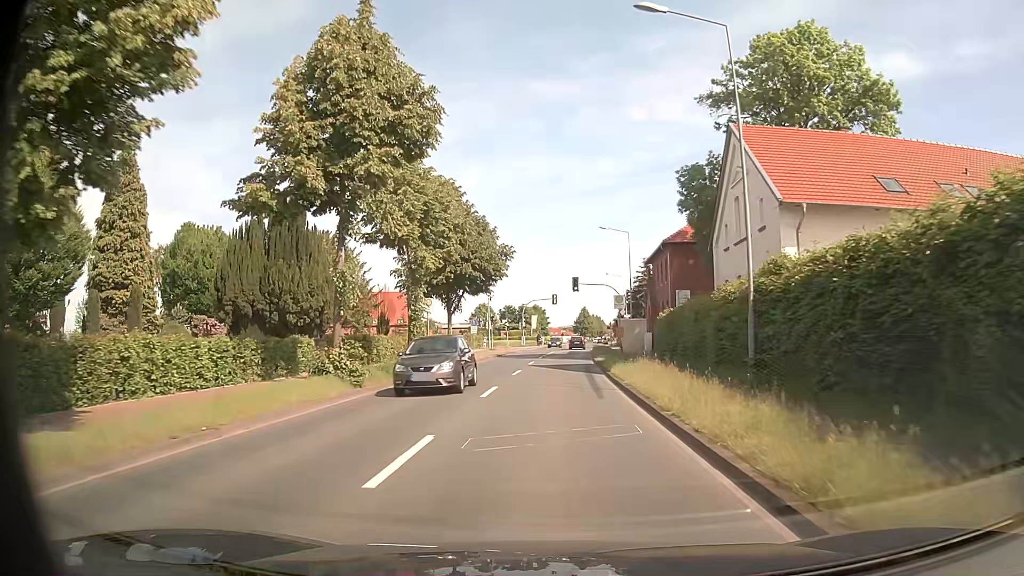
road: secondary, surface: asphalt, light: Day
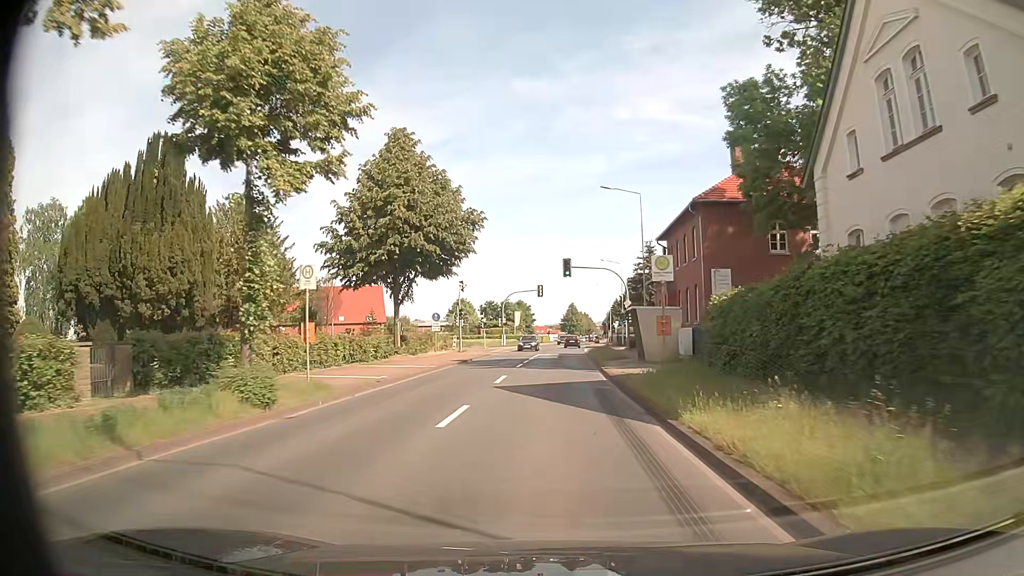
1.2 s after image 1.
(+0.1, +14.2) m; +1°
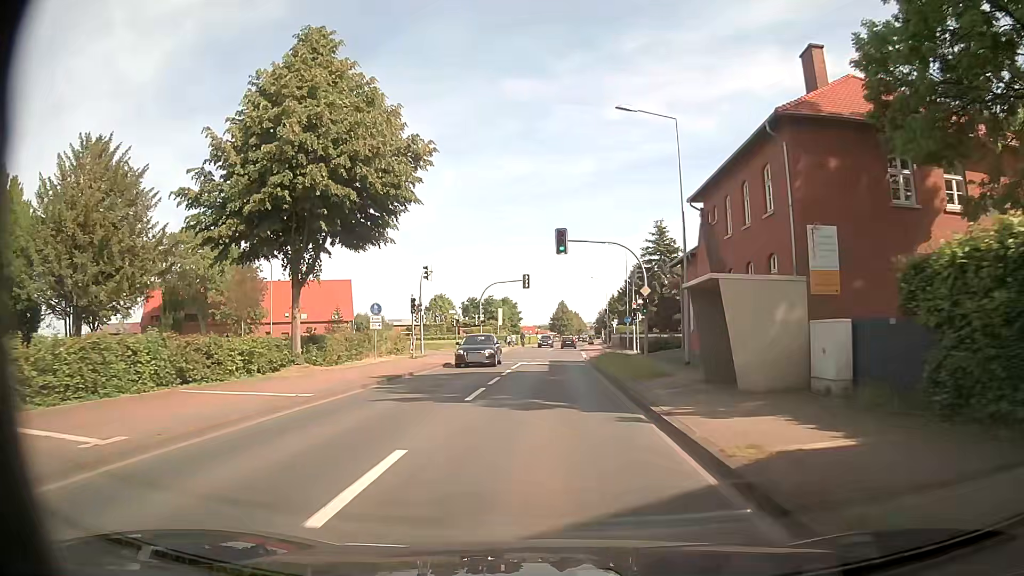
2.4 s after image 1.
(+0.2, +14.3) m; +1°
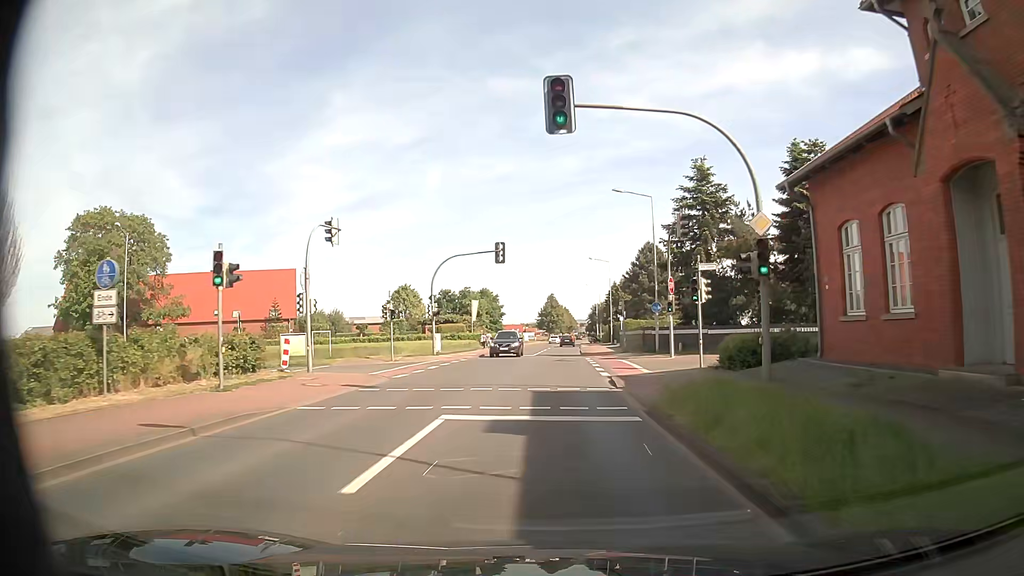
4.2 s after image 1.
(+0.2, +21.6) m; +1°
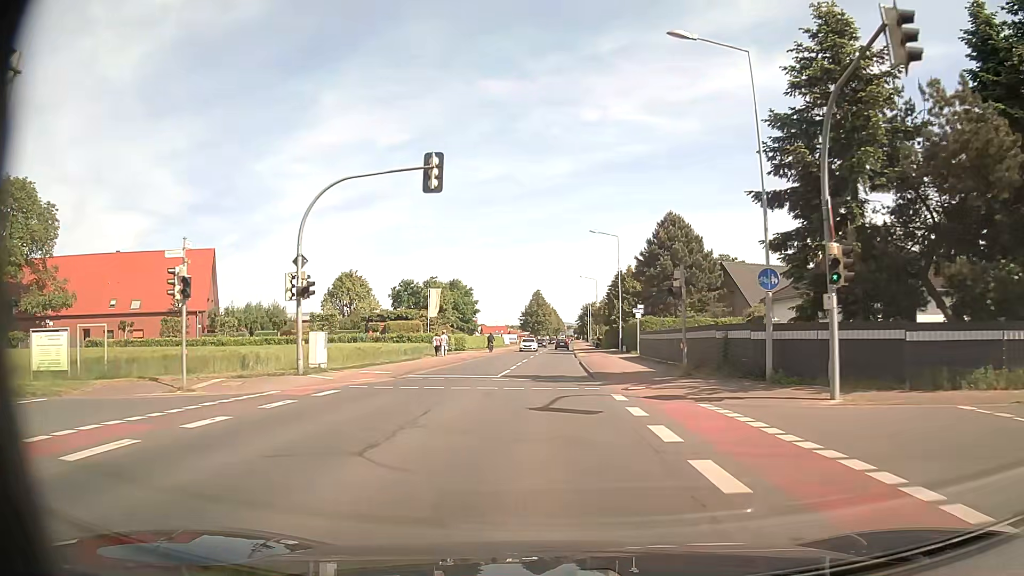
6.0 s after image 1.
(+0.2, +22.1) m; +1°
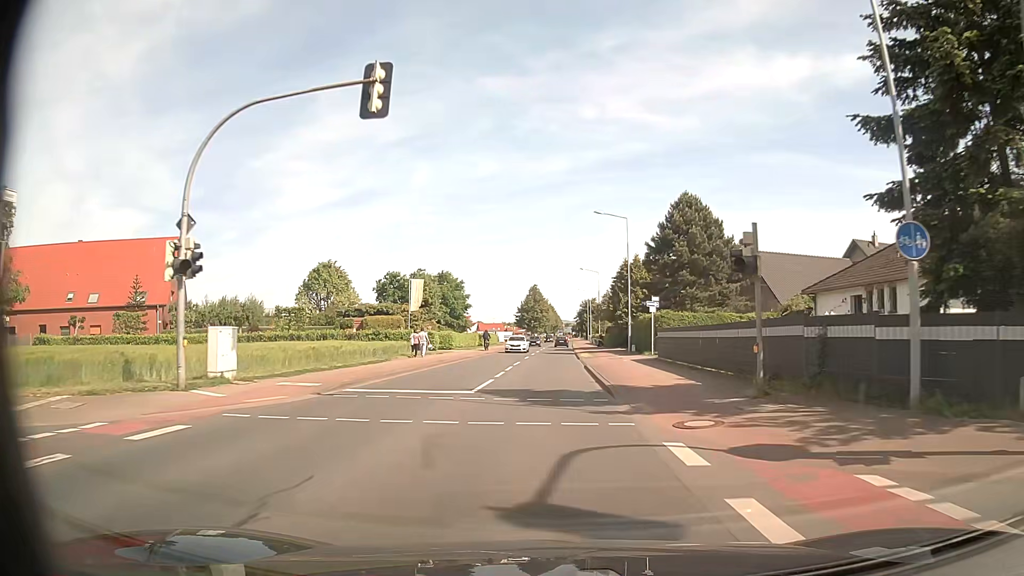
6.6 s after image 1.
(0.0, +7.6) m; 0°
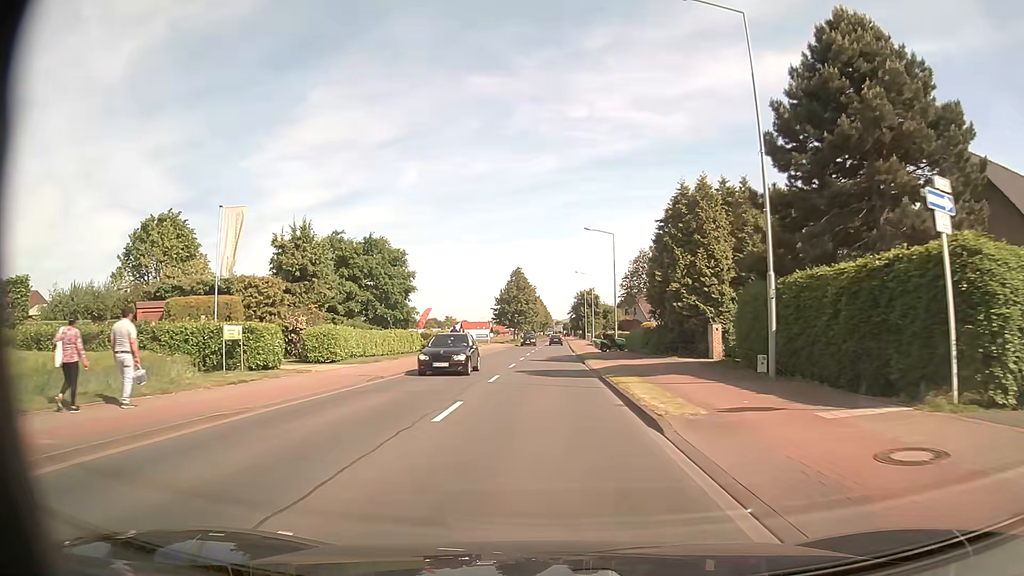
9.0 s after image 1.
(+0.3, +31.4) m; +1°
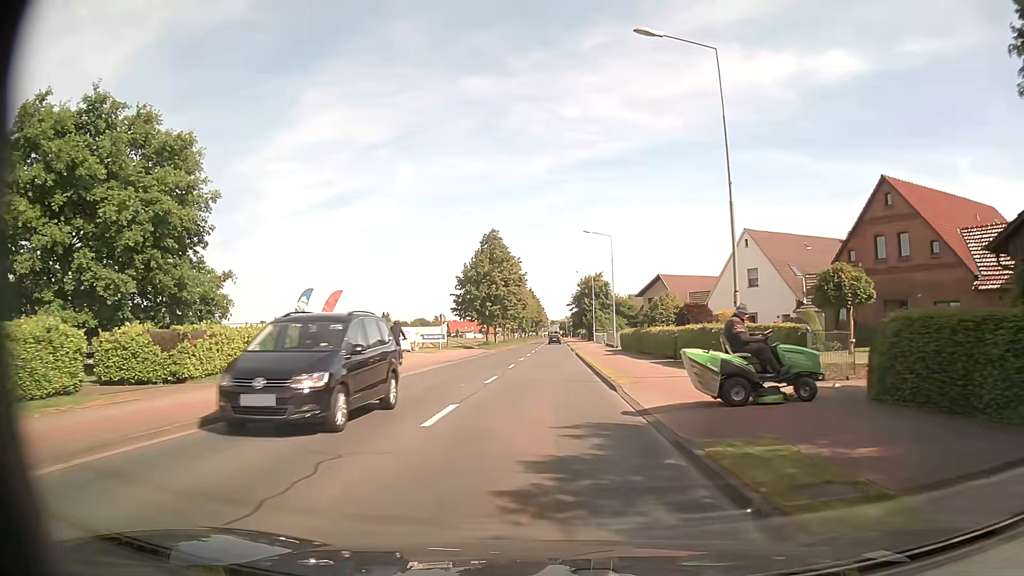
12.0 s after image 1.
(+0.5, +36.3) m; 0°
(0, +10) (0, +20) (0, +30) (0, +40) (+1, +50) (+1, +60) (+1, +70) (+1, +80) (+1, +90) (+1, +100) m
